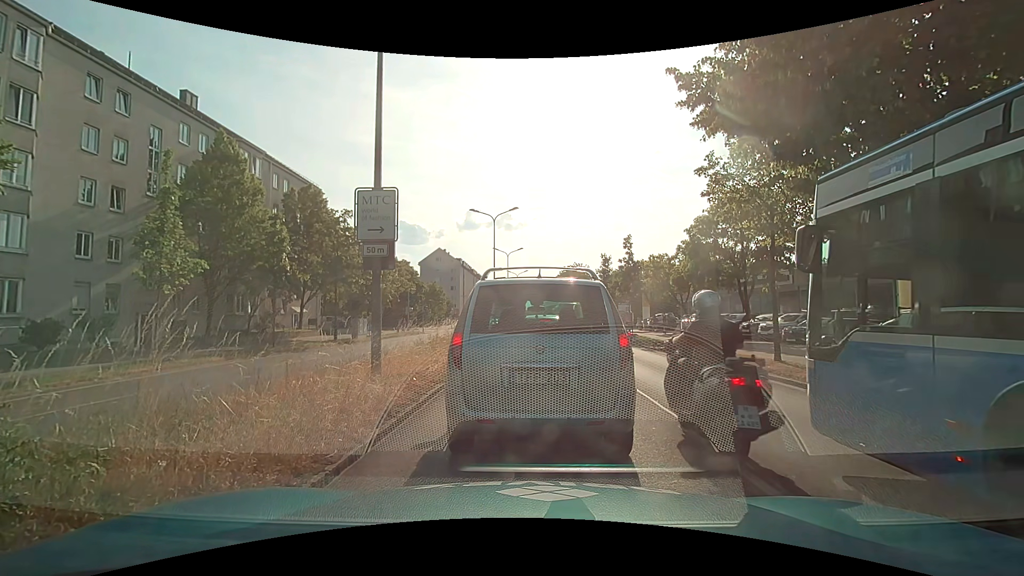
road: primary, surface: asphalt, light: Day
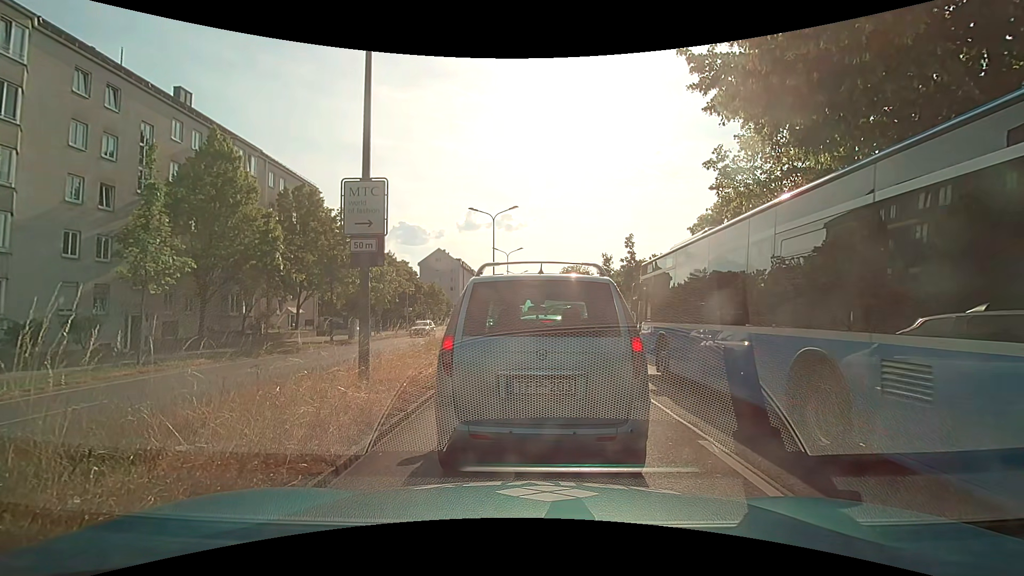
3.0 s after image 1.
(0.0, +0.7) m; 0°
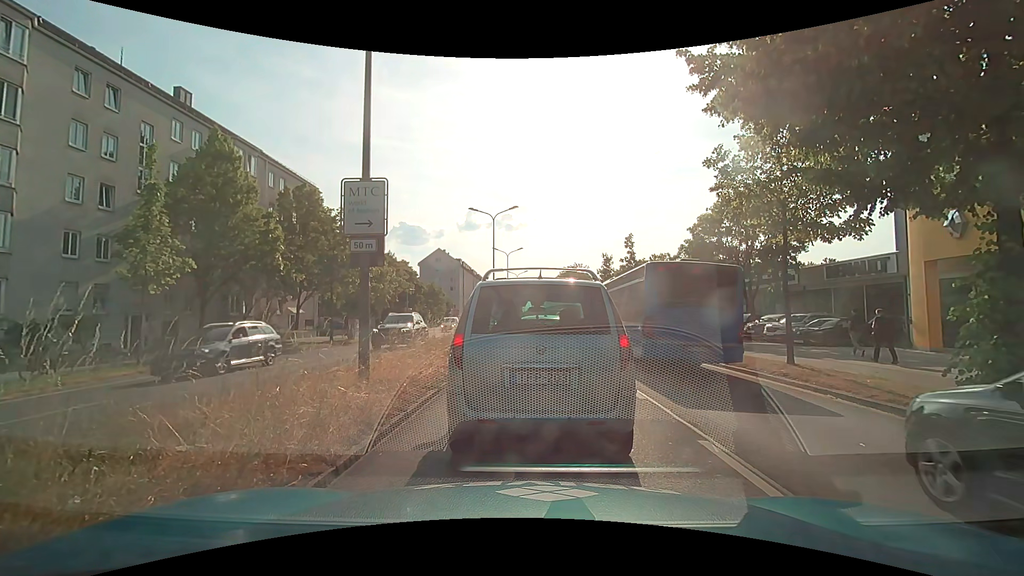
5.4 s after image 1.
(0.0, 0.0) m; 0°
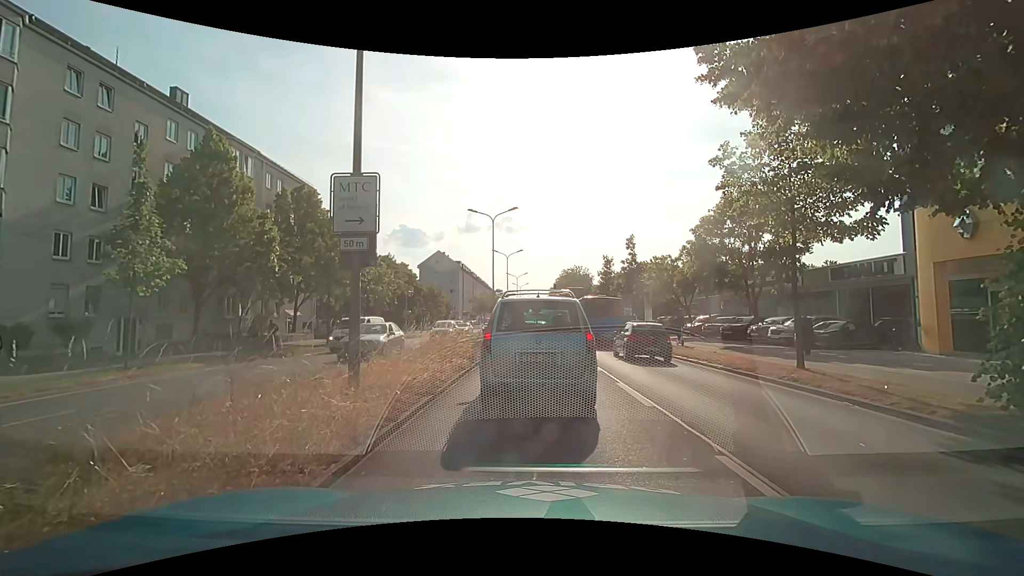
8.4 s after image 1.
(0.0, +0.5) m; 0°
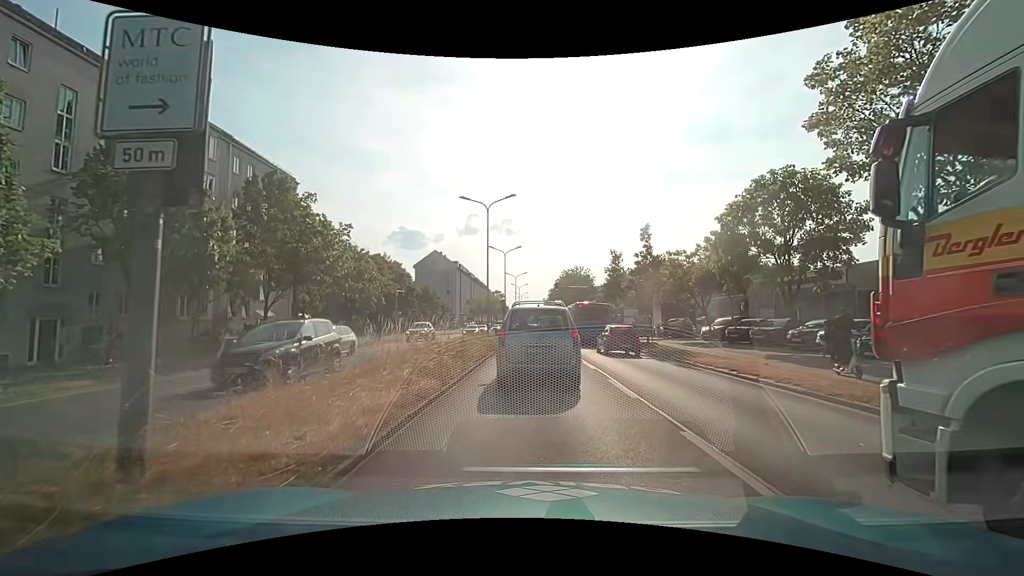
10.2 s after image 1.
(0.0, +5.0) m; 0°
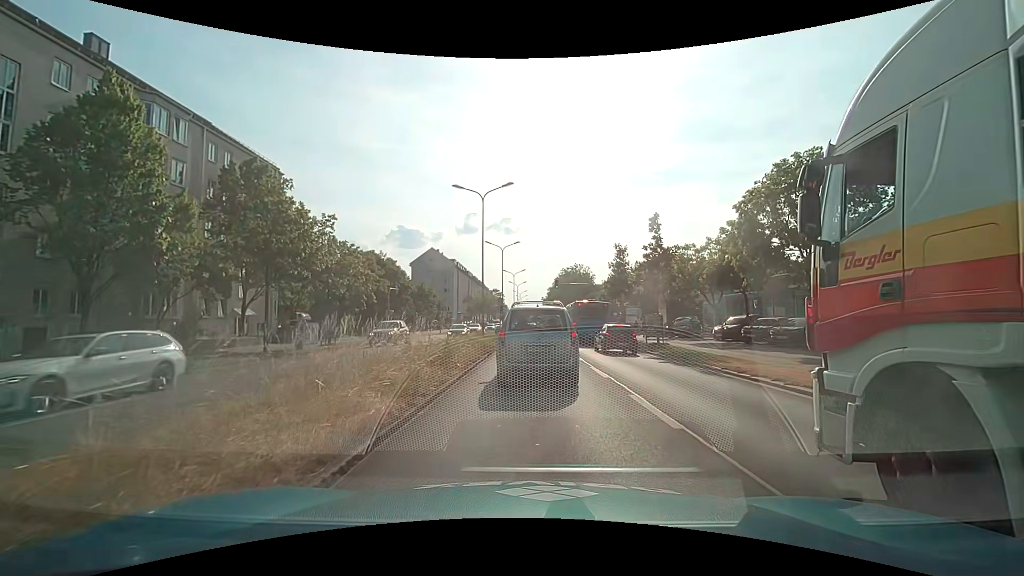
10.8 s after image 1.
(0.0, +2.8) m; 0°
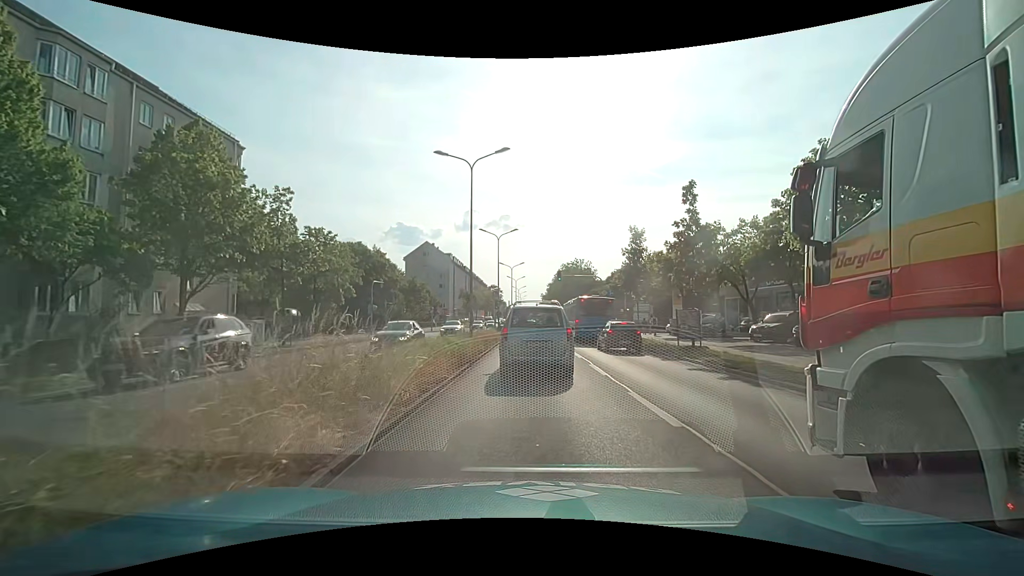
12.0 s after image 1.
(0.0, +6.2) m; 0°
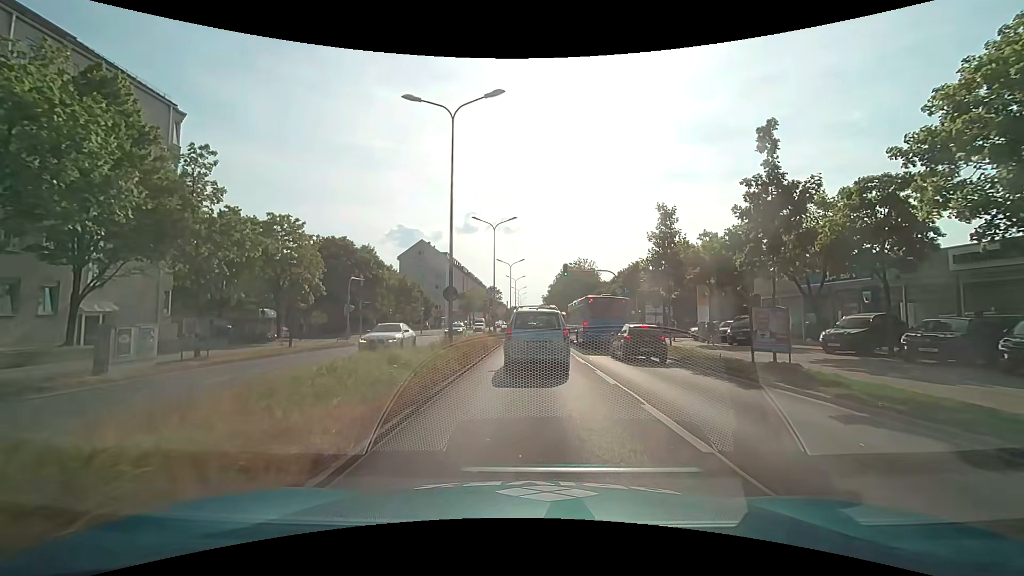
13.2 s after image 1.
(0.0, +7.3) m; 0°
(0, +10) (0, +20) (0, +30) (0, +40) (0, +50) (0, +60) (0, +70) (0, +80) (0, +90) (0, +100) m
